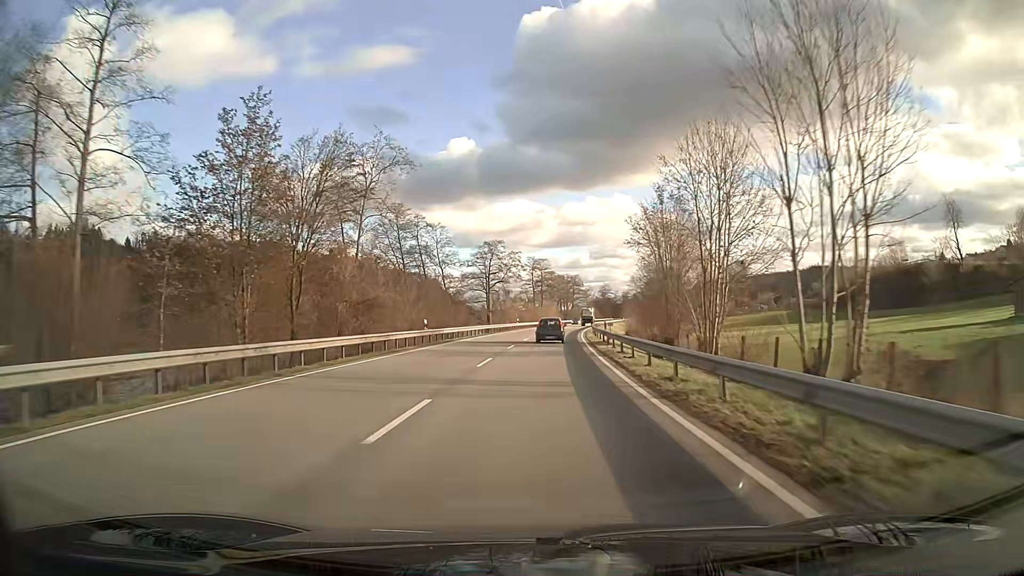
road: primary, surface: asphalt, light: Day
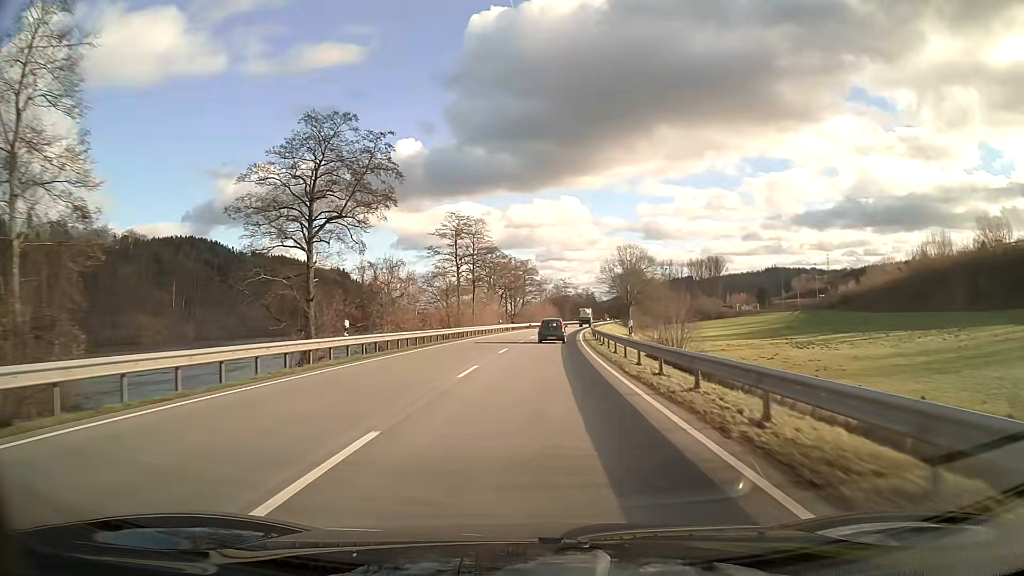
(+2.5, +62.9) m; +5°
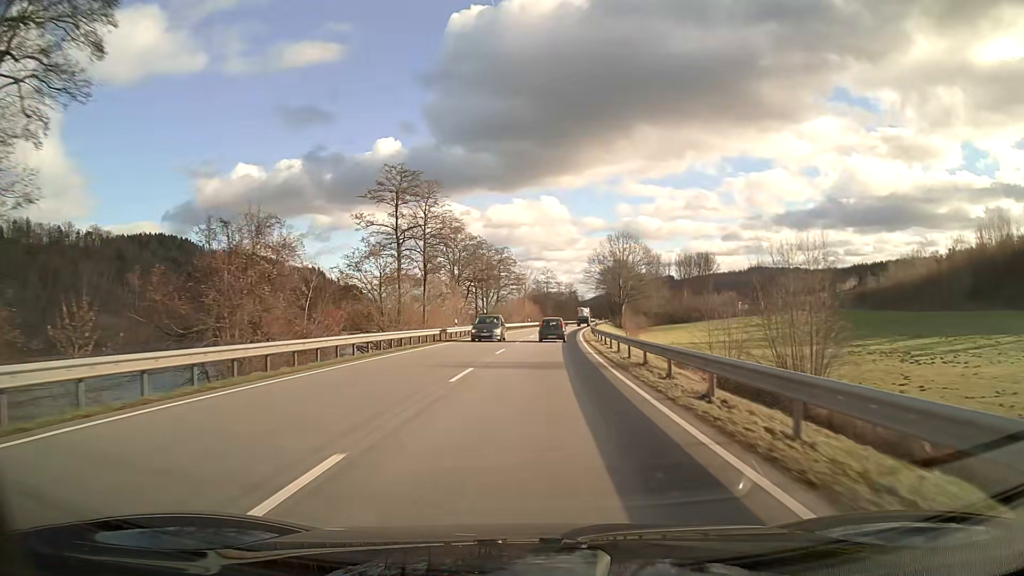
(+0.4, +25.3) m; +2°
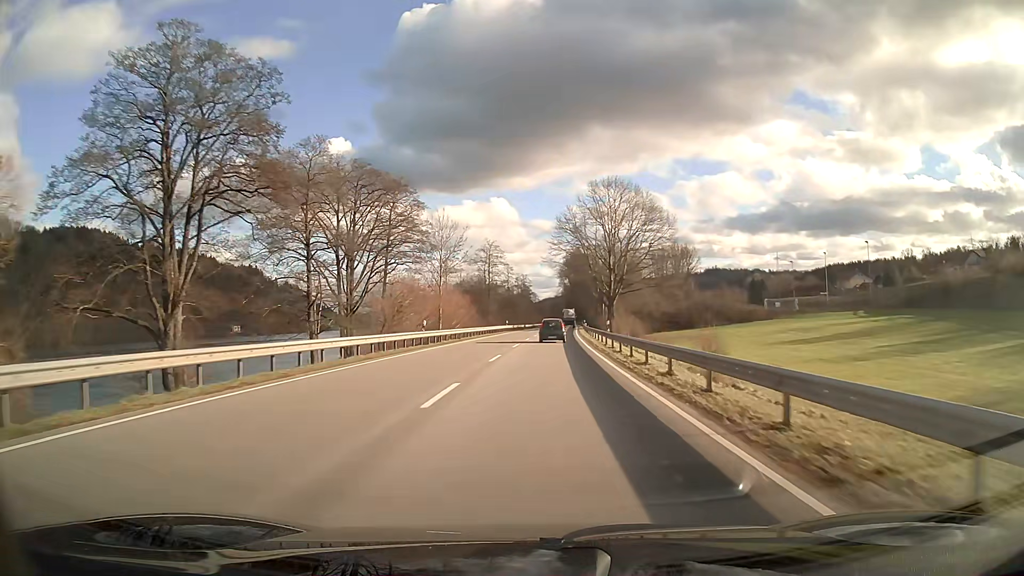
(+2.4, +64.0) m; +4°
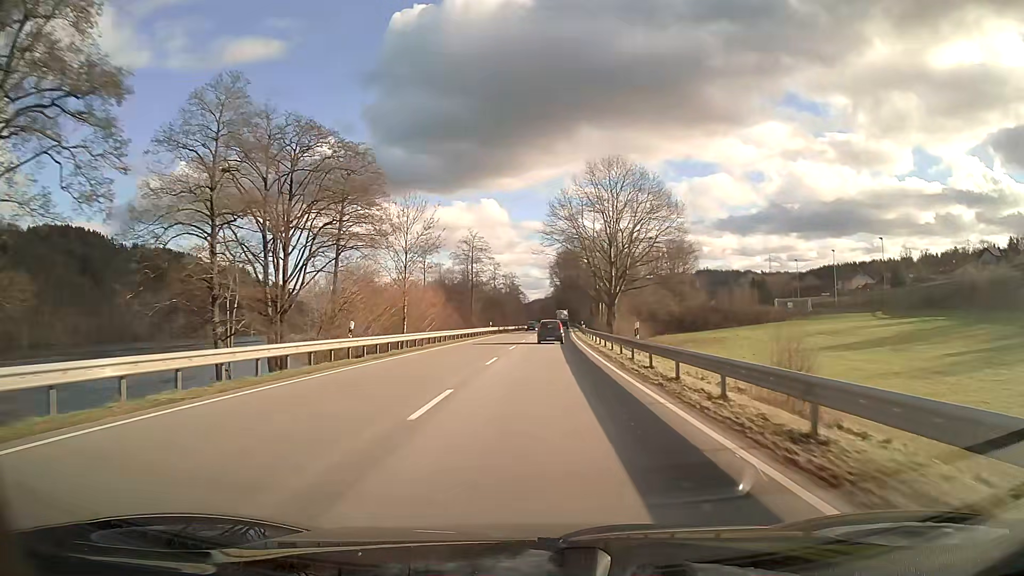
(+0.1, +13.0) m; +1°
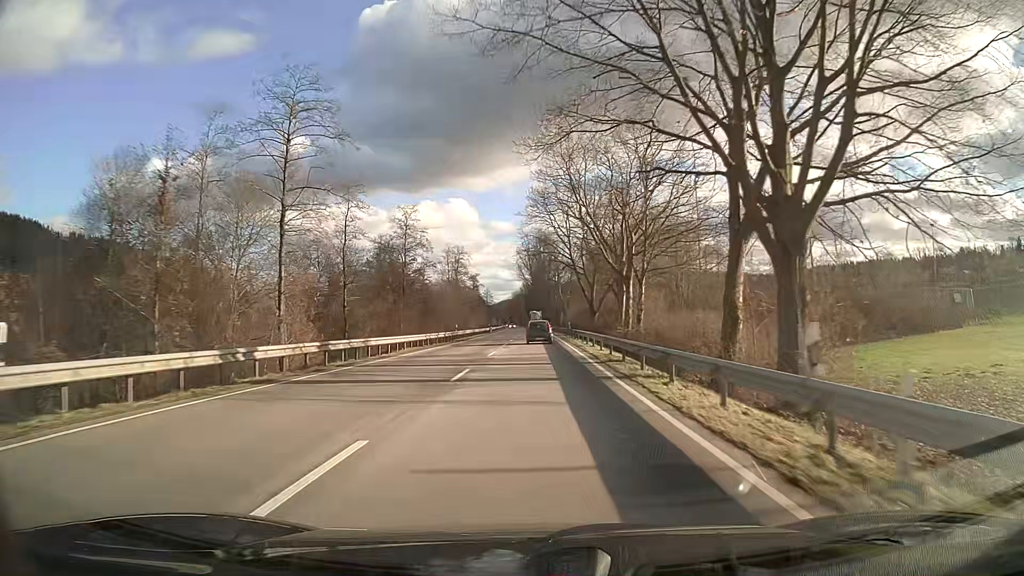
(+1.9, +65.5) m; +3°
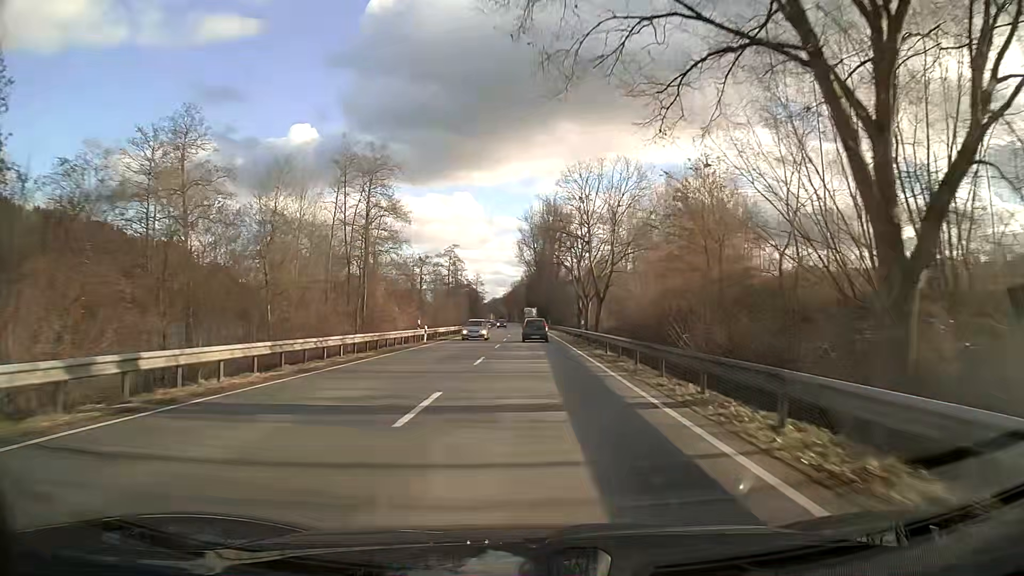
(-0.3, +66.7) m; 0°
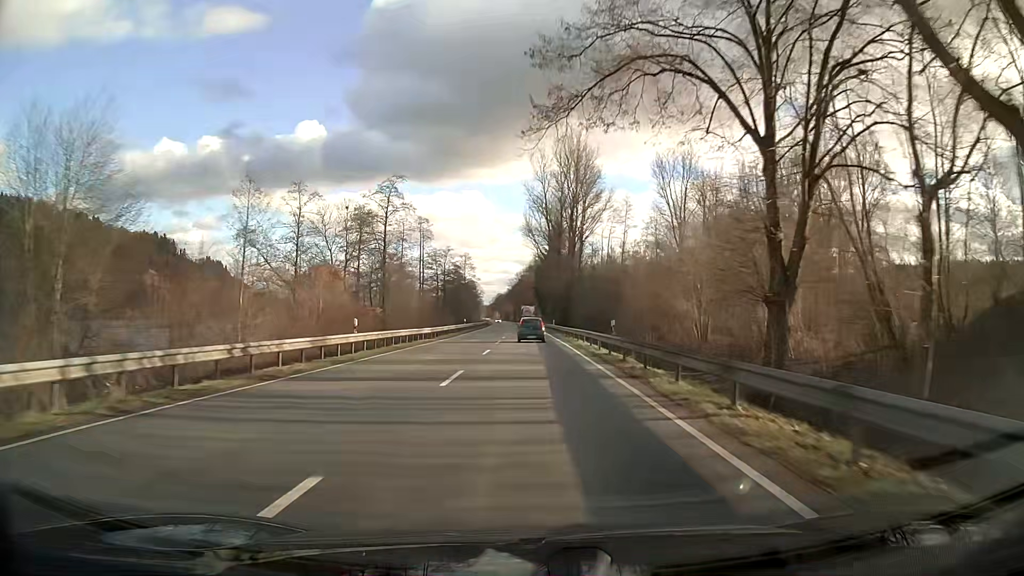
(-0.4, +66.6) m; -1°
